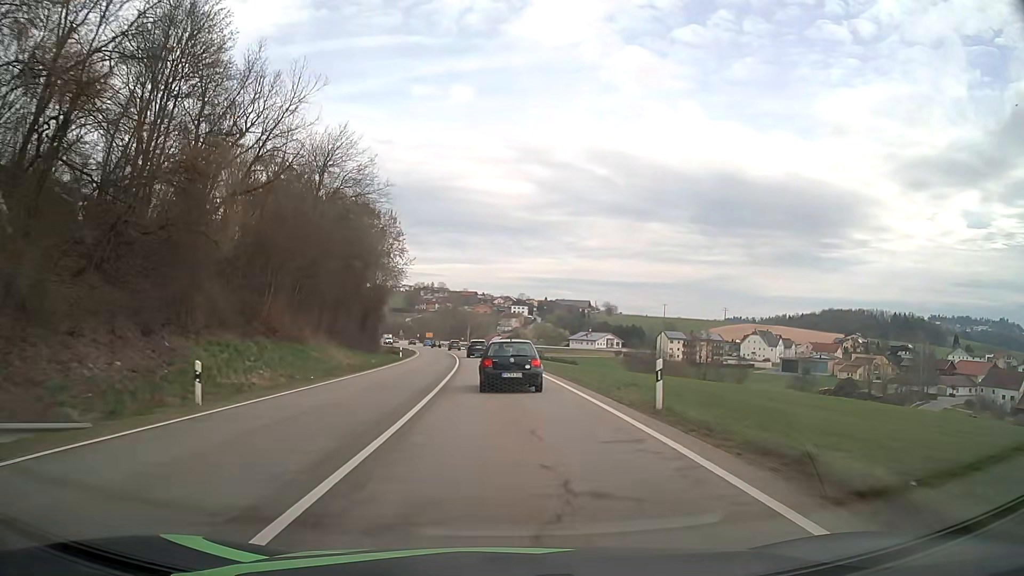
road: primary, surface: asphalt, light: Day
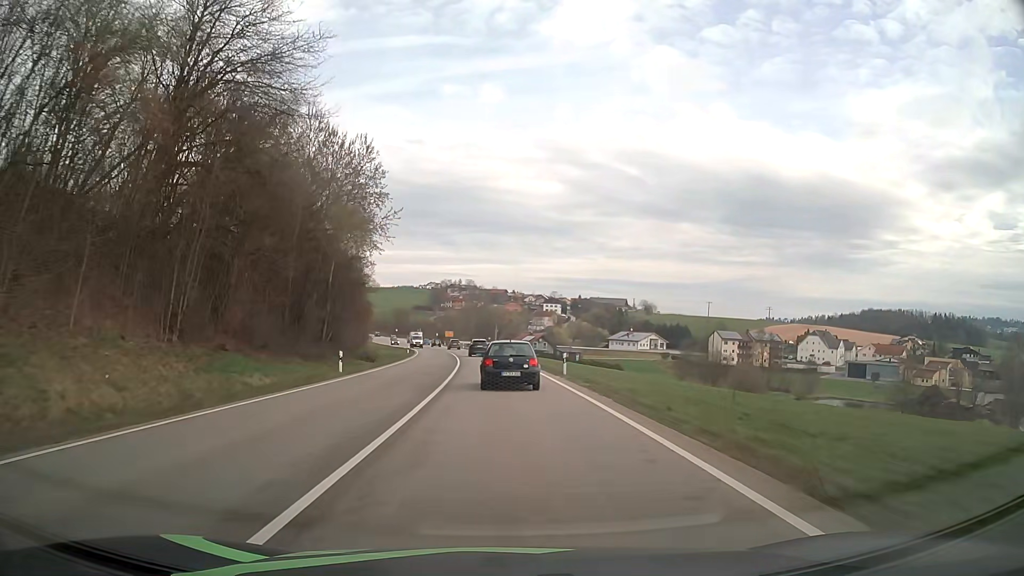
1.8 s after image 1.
(-0.7, +31.6) m; -3°
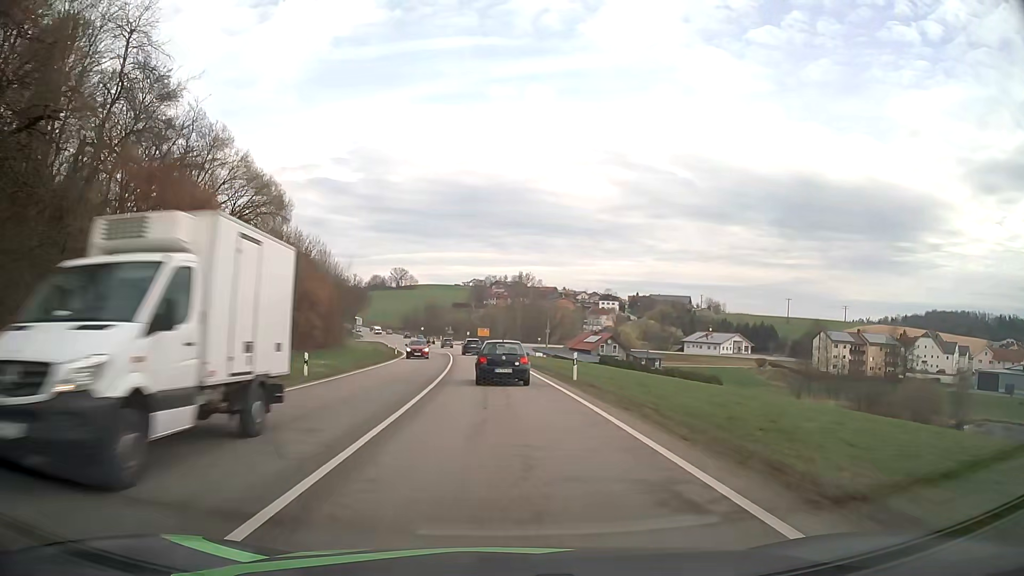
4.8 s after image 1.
(-1.7, +51.5) m; -4°
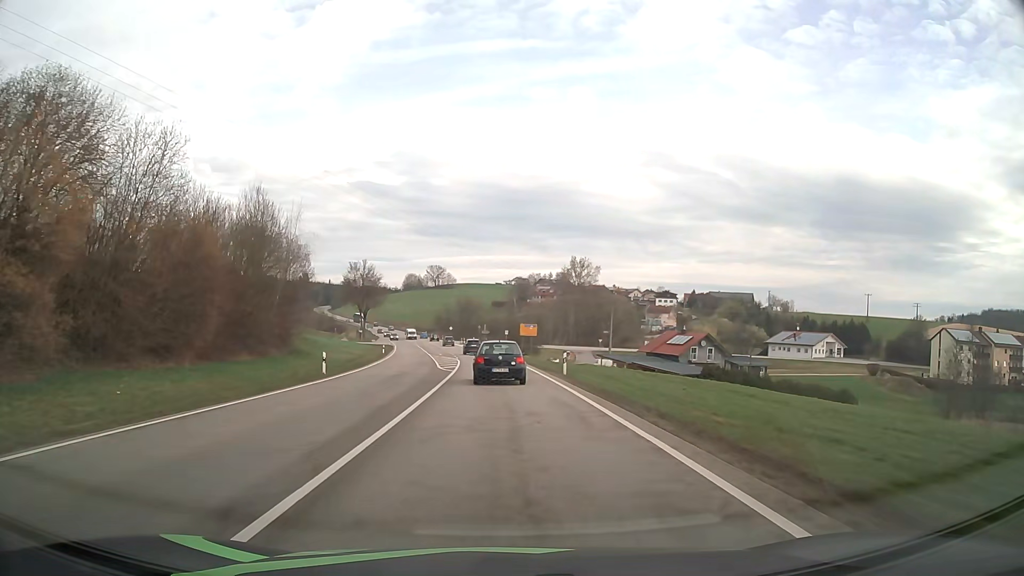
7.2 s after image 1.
(-1.5, +41.2) m; -4°
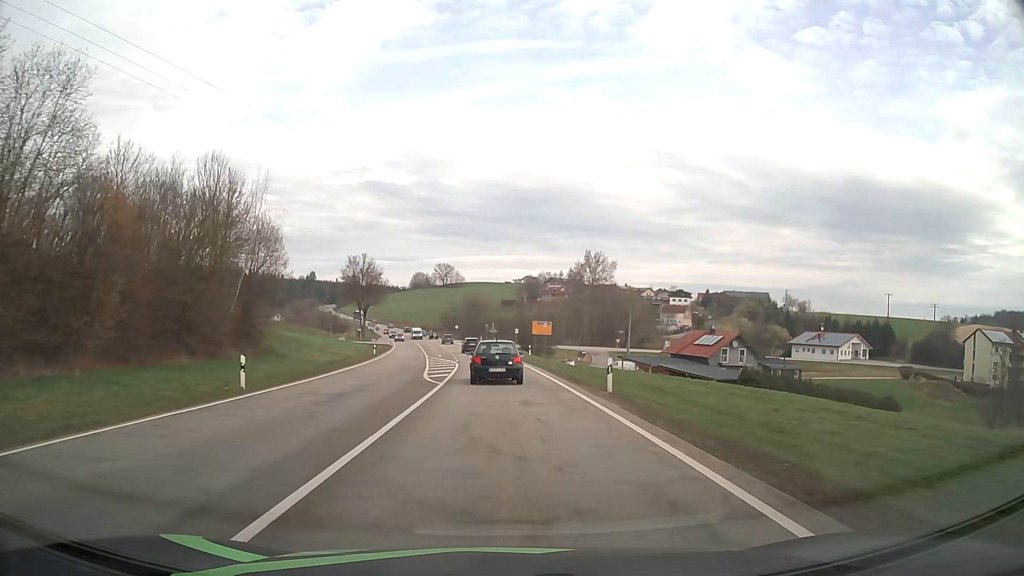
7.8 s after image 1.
(-0.1, +10.5) m; -1°
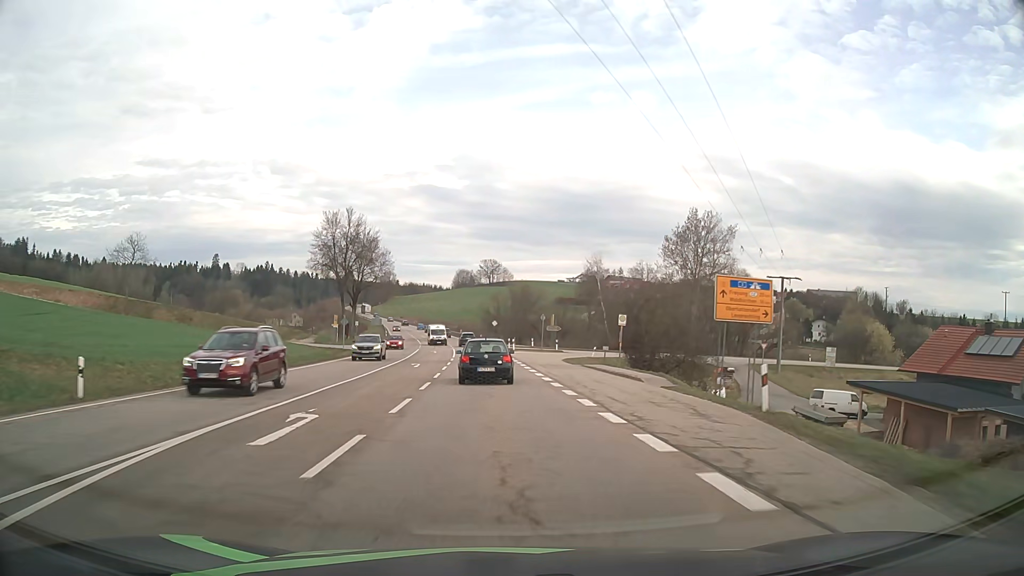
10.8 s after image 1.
(-1.9, +53.2) m; -4°
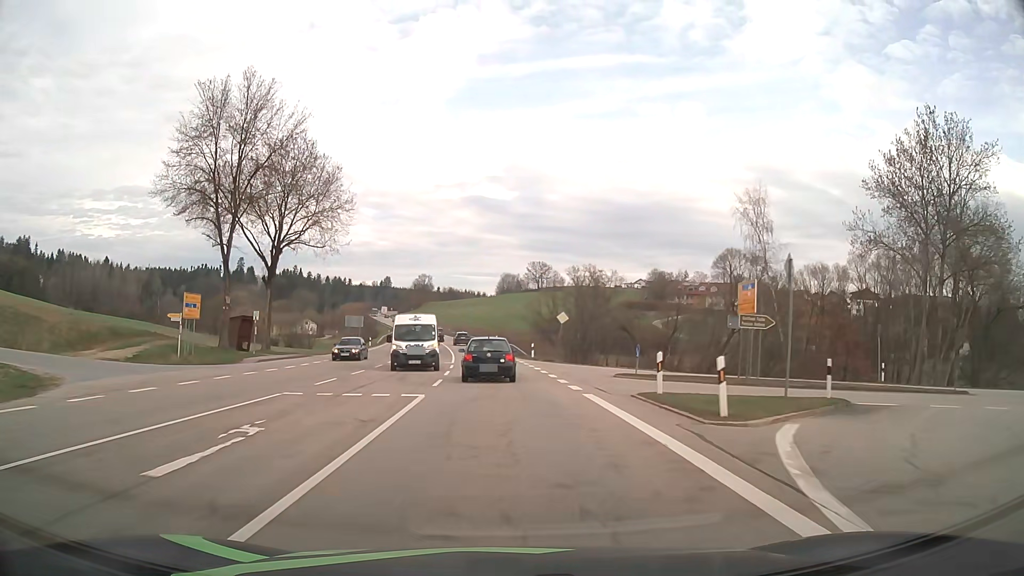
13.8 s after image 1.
(-2.1, +52.7) m; -4°
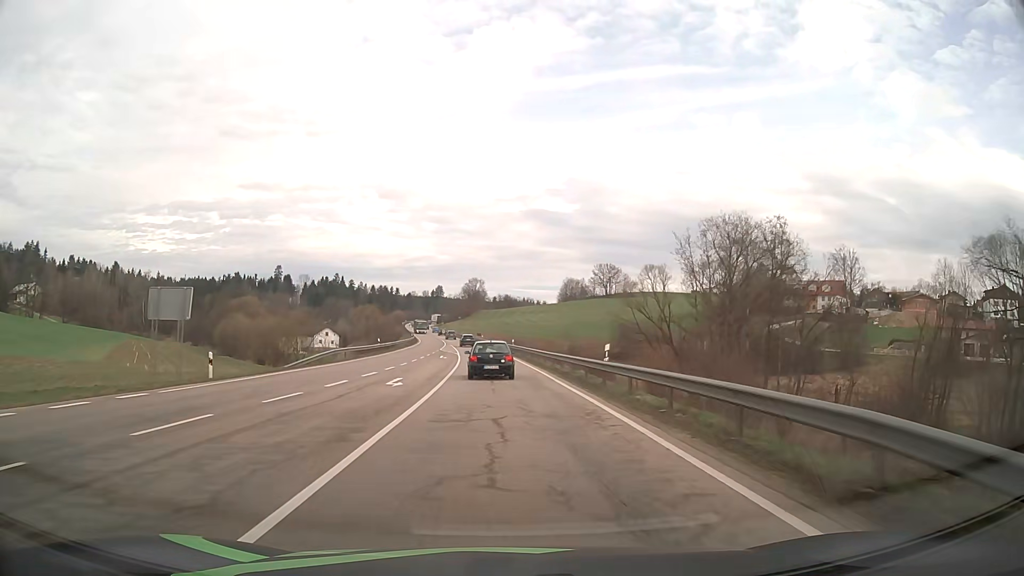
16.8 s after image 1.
(-2.2, +52.7) m; -5°
(0, +10) (0, +20) (-1, +30) (-1, +40) (-2, +50) (-2, +60) (-3, +70) (-4, +80) (-5, +90) (-6, +100) m
